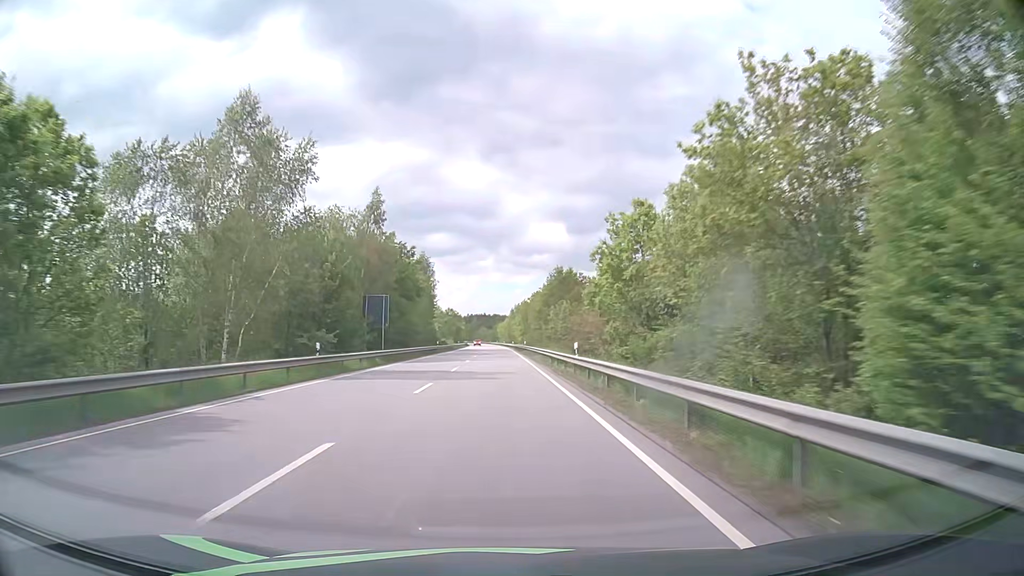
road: primary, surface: asphalt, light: Day
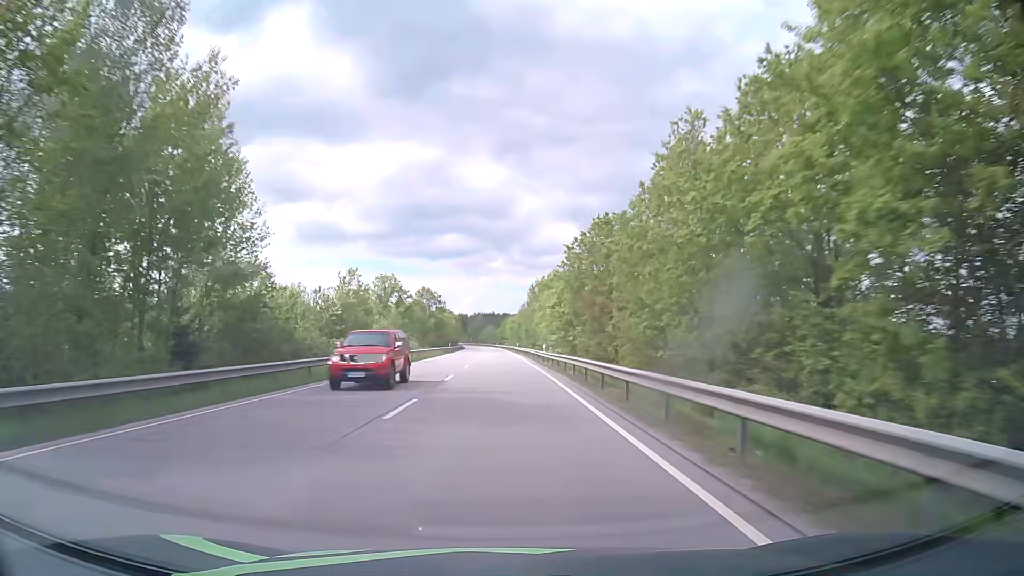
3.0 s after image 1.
(-0.5, +78.4) m; -1°
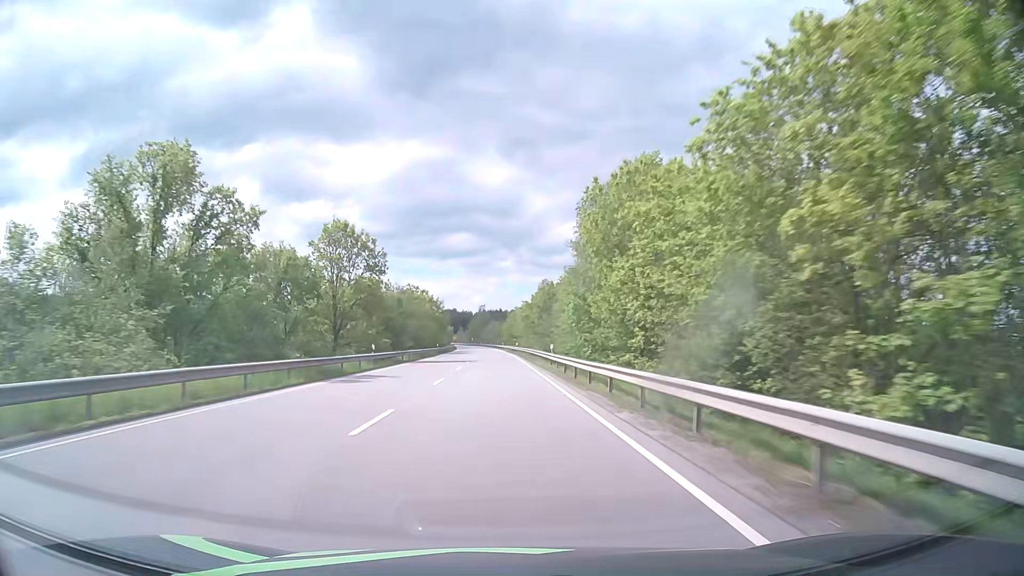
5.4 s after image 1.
(-0.4, +62.3) m; 0°
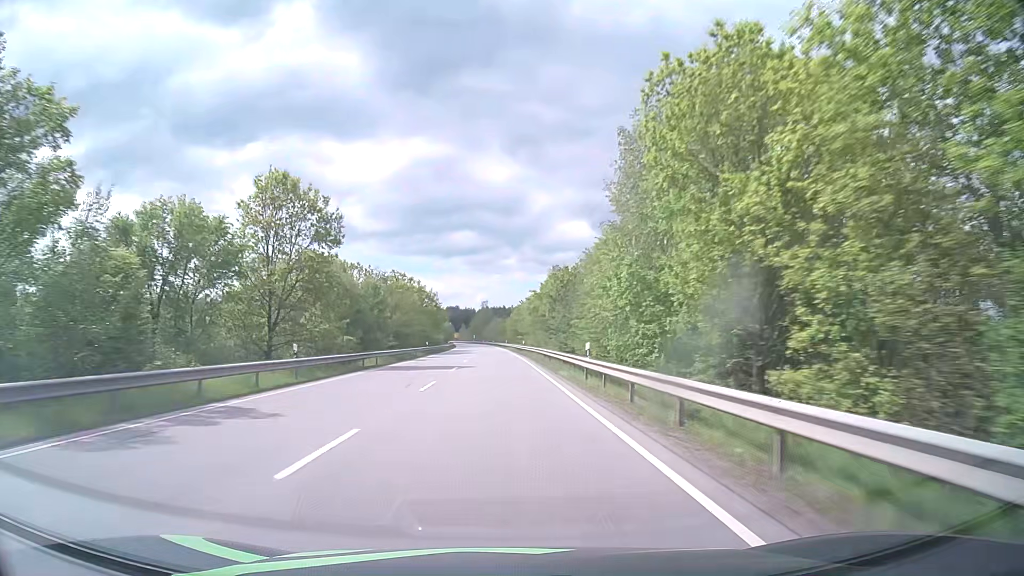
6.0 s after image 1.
(-0.1, +15.1) m; 0°
(0, +10) (0, +20) (0, +30) (0, +40) (0, +50) (-1, +60) (-1, +70) (-1, +80) (-2, +90) (-2, +100) m
